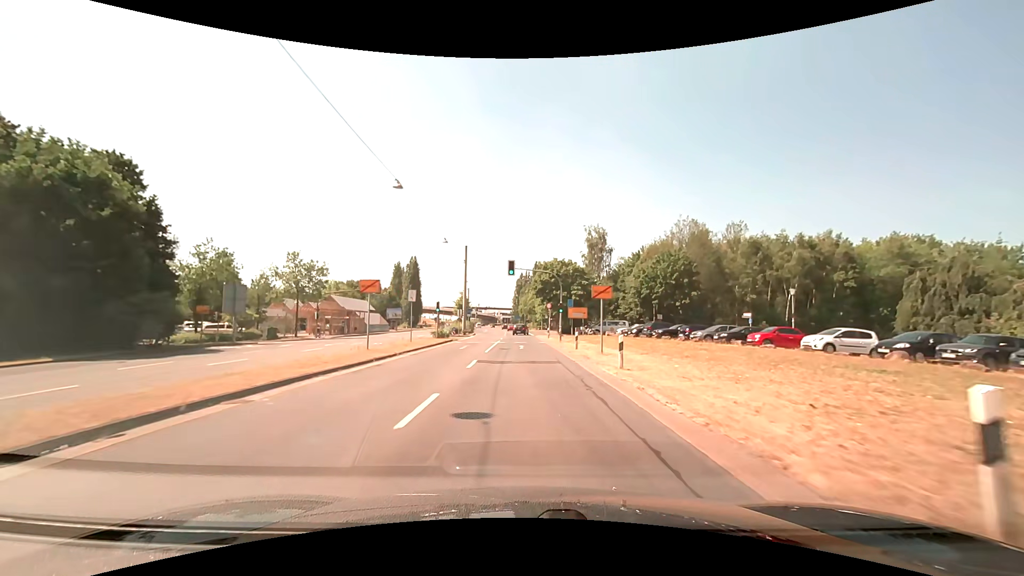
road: primary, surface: asphalt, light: Day
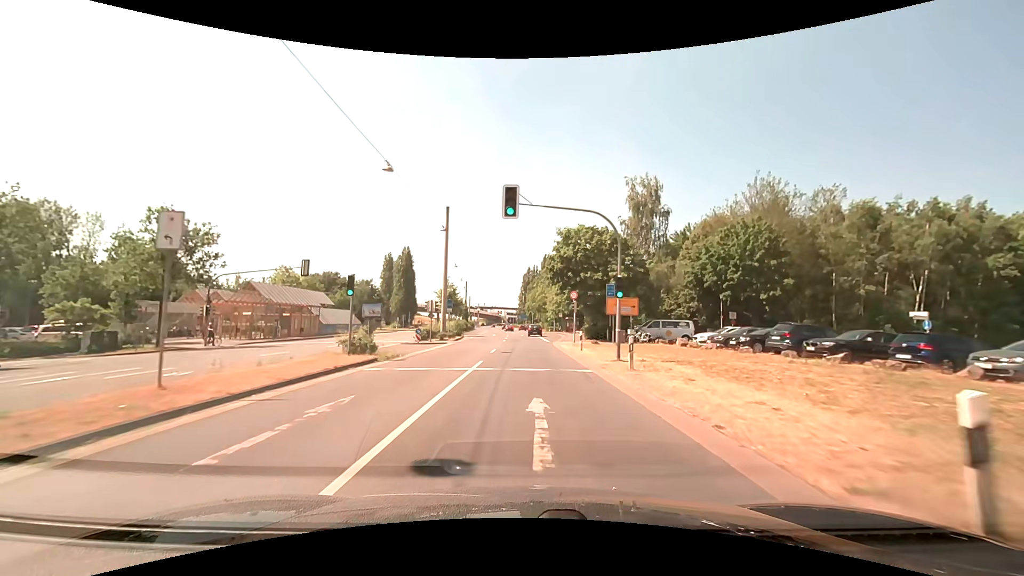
(-0.3, +22.9) m; -1°
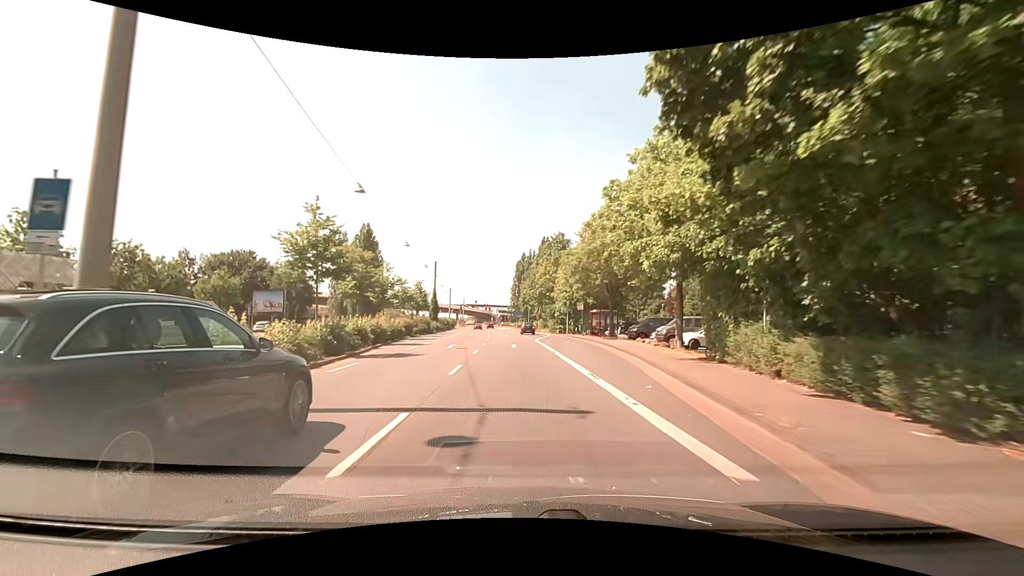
(+0.1, +36.8) m; +1°
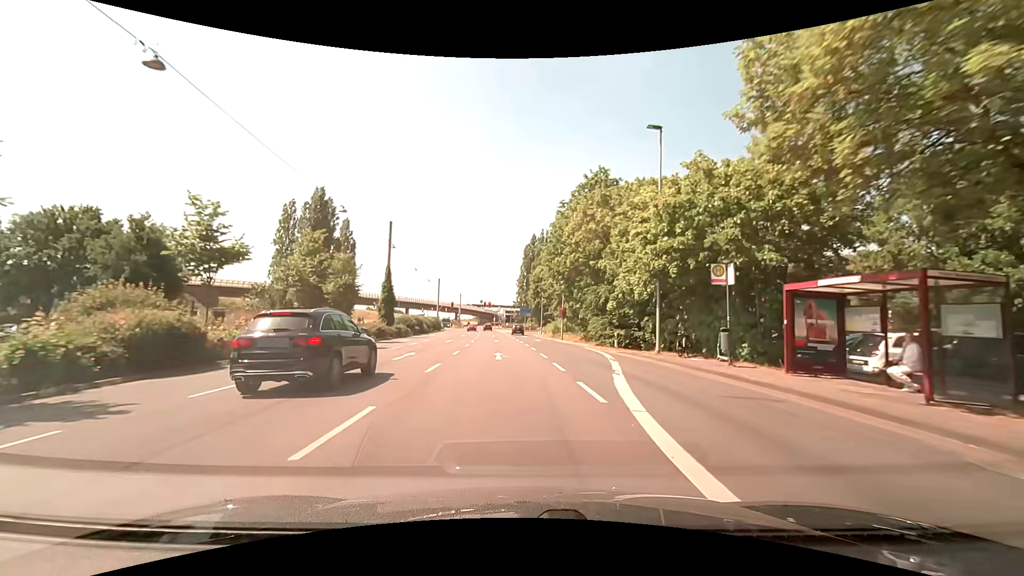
(-0.6, +34.9) m; -1°
(0, +10) (0, +20) (+1, +30) (+1, +40) (0, +50) (0, +60) (-1, +70) (-1, +80) (0, +90) (+2, +100) m
